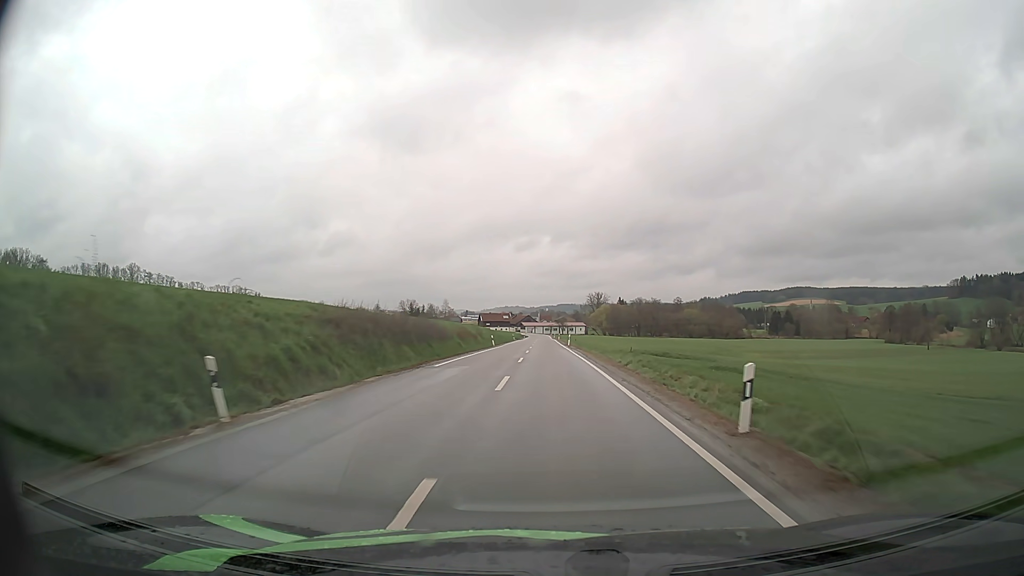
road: secondary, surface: asphalt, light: Day
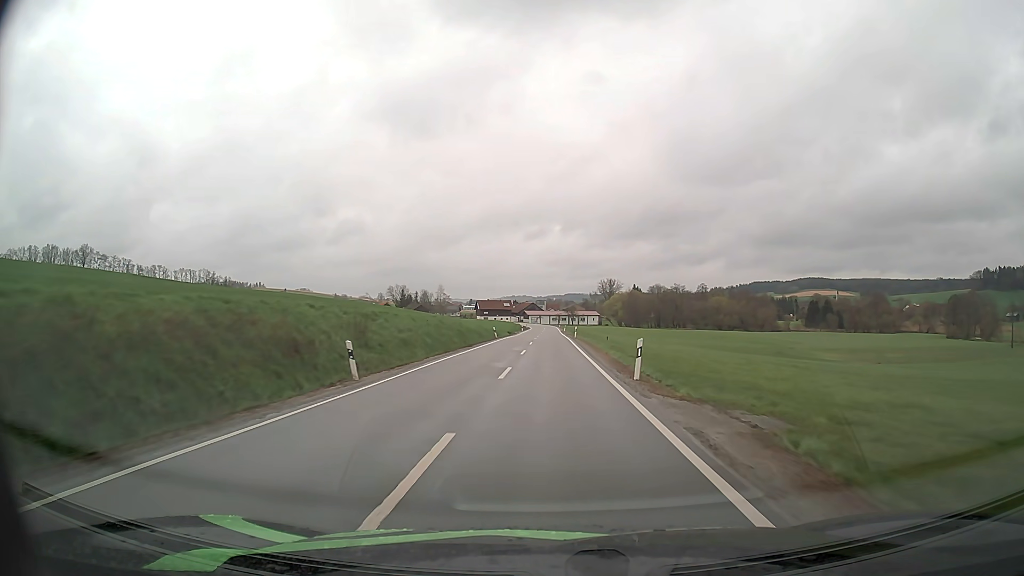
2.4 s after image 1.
(-0.1, +45.9) m; -1°
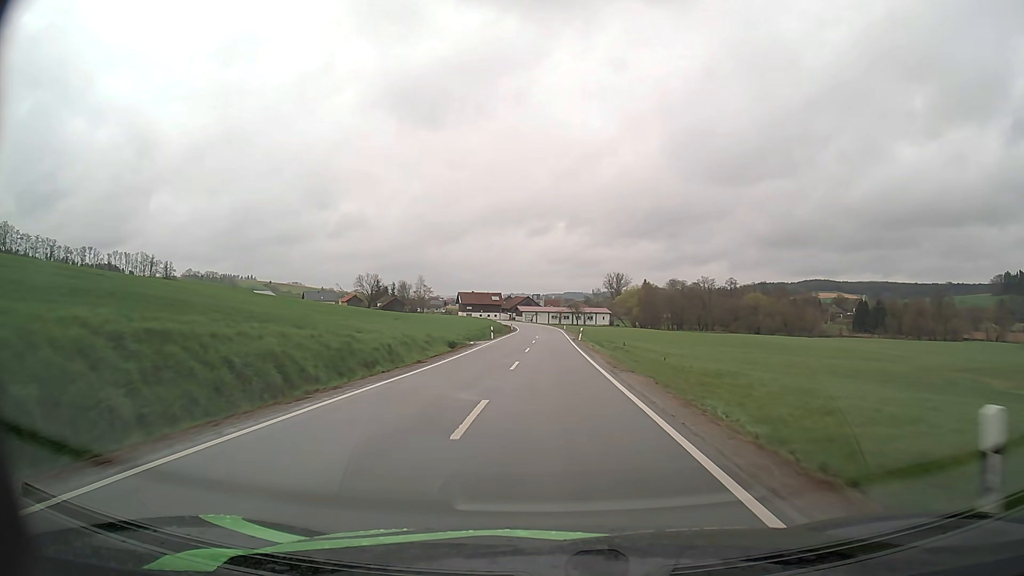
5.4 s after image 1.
(0.0, +56.7) m; 0°
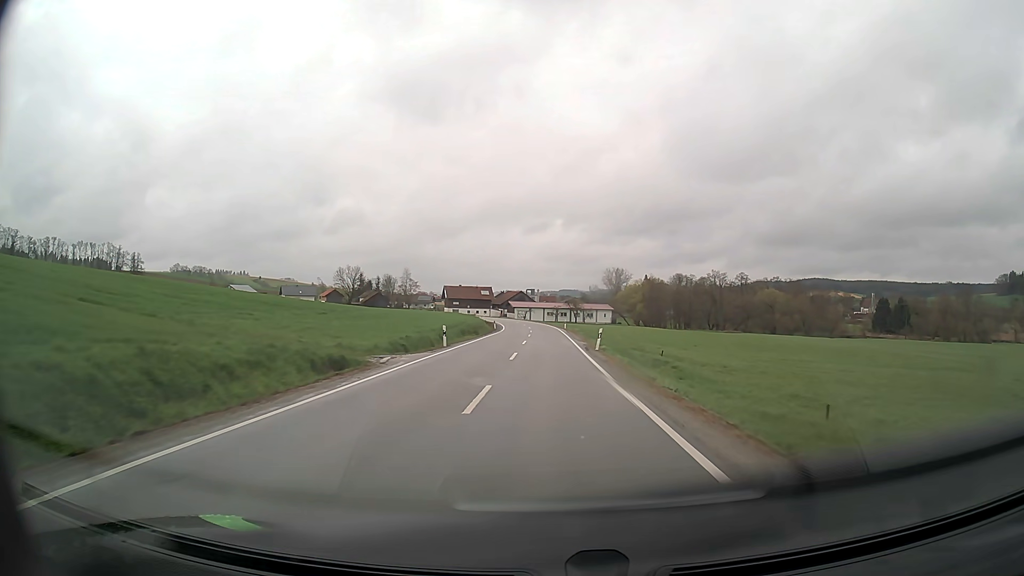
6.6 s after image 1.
(0.0, +22.6) m; 0°
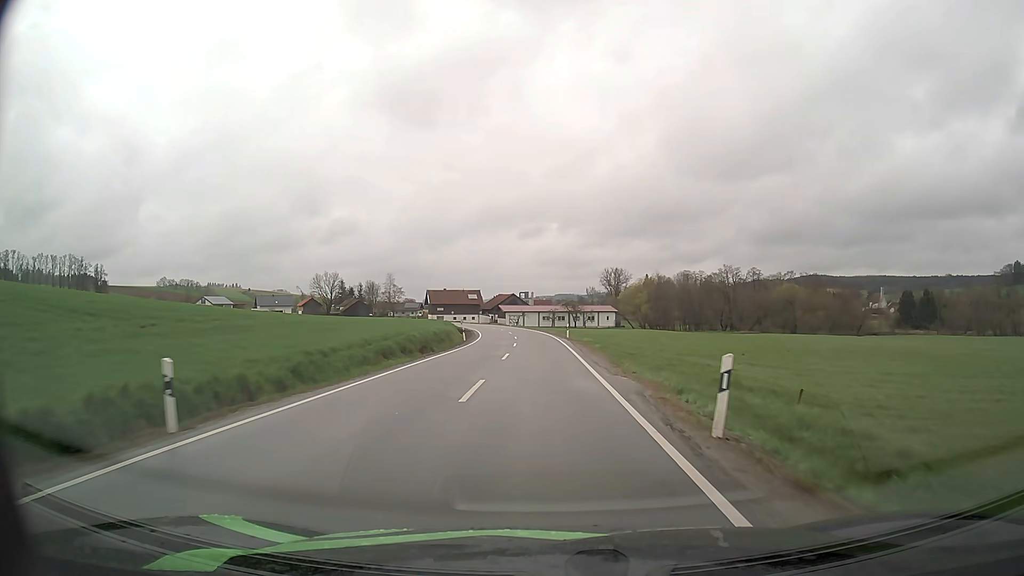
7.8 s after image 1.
(+0.2, +22.5) m; 0°
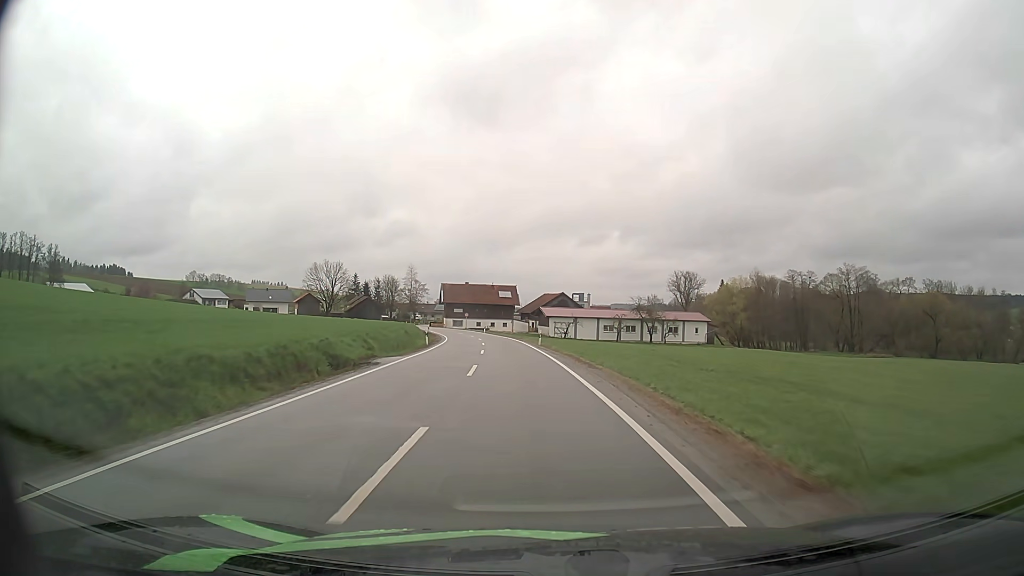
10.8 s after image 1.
(-1.4, +54.8) m; -5°
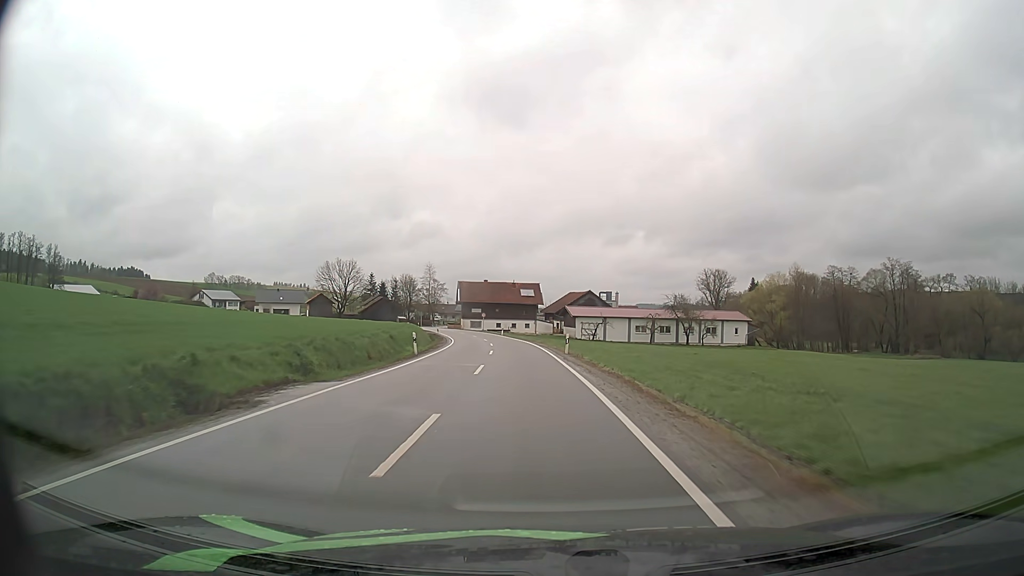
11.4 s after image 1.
(-0.2, +10.8) m; -2°
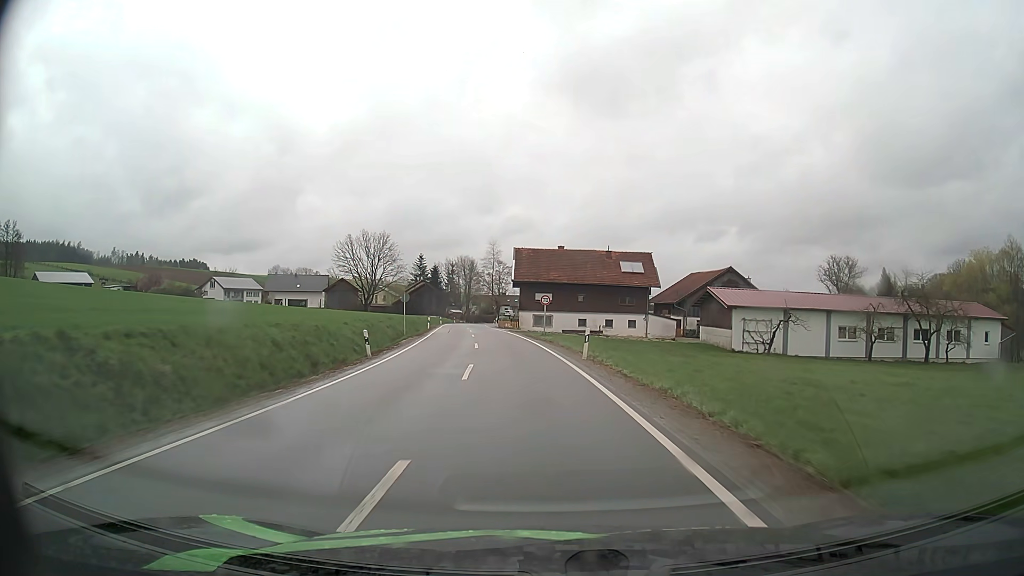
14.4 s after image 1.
(-3.2, +51.4) m; -7°
(0, +10) (-1, +20) (-1, +30) (-3, +40) (-4, +50) (-5, +60) (-7, +70) (-8, +79) (-9, +89) (-10, +99) m
